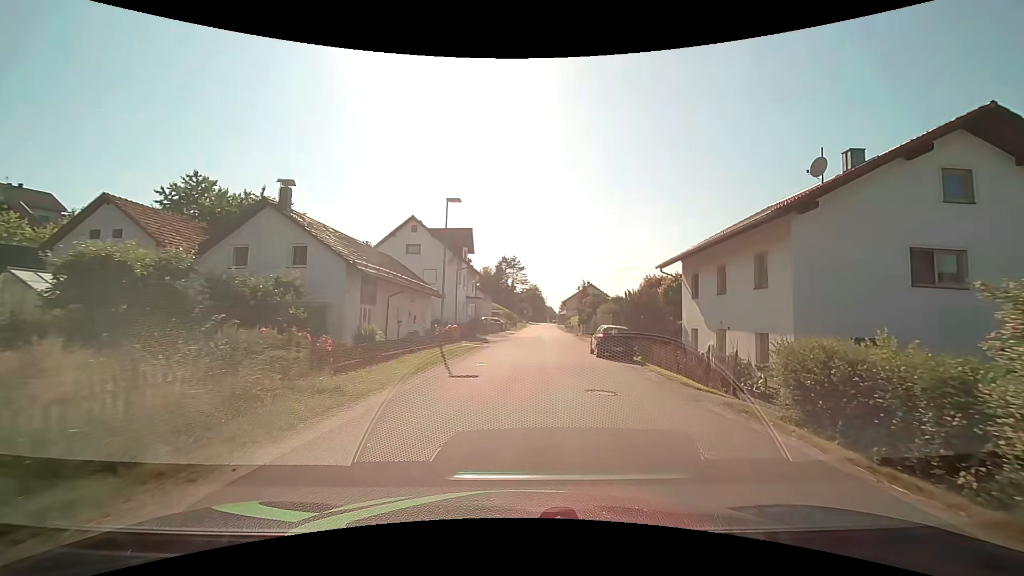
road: unclassified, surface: asphalt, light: Day
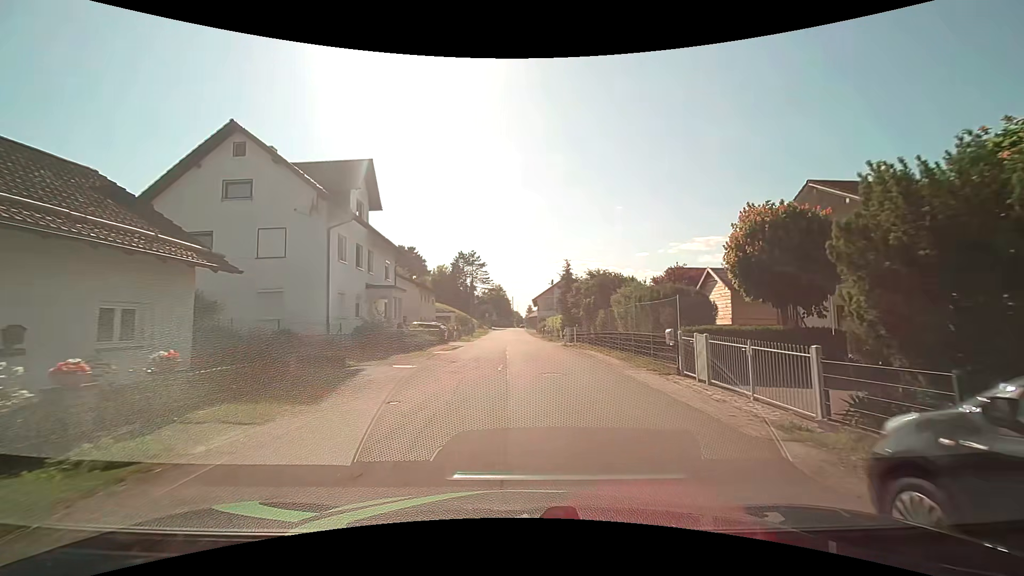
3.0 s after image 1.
(+1.7, +22.8) m; +5°
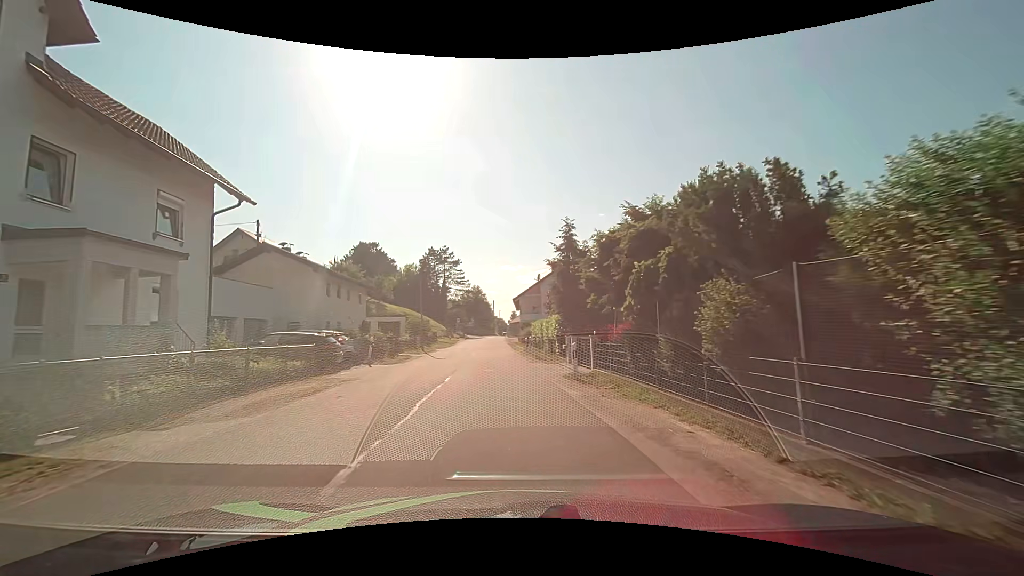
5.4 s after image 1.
(+1.2, +18.8) m; +3°
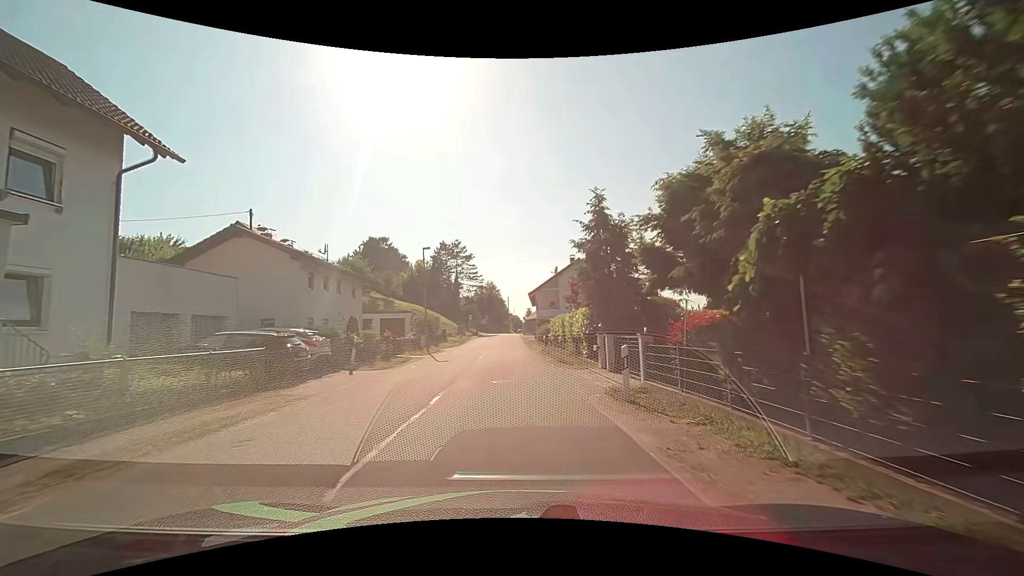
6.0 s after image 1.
(-0.1, +4.9) m; -2°
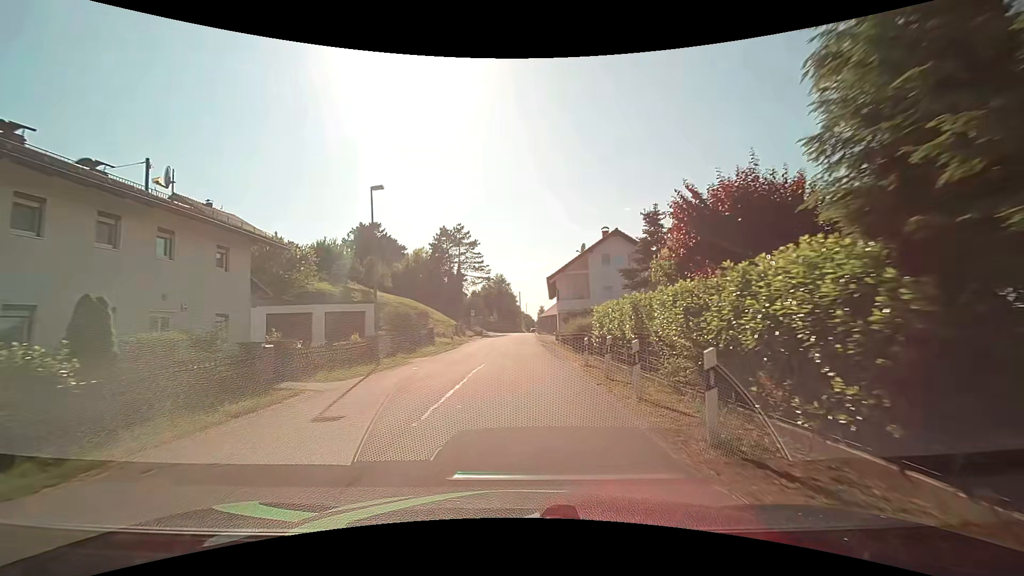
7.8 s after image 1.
(-0.3, +15.8) m; -2°
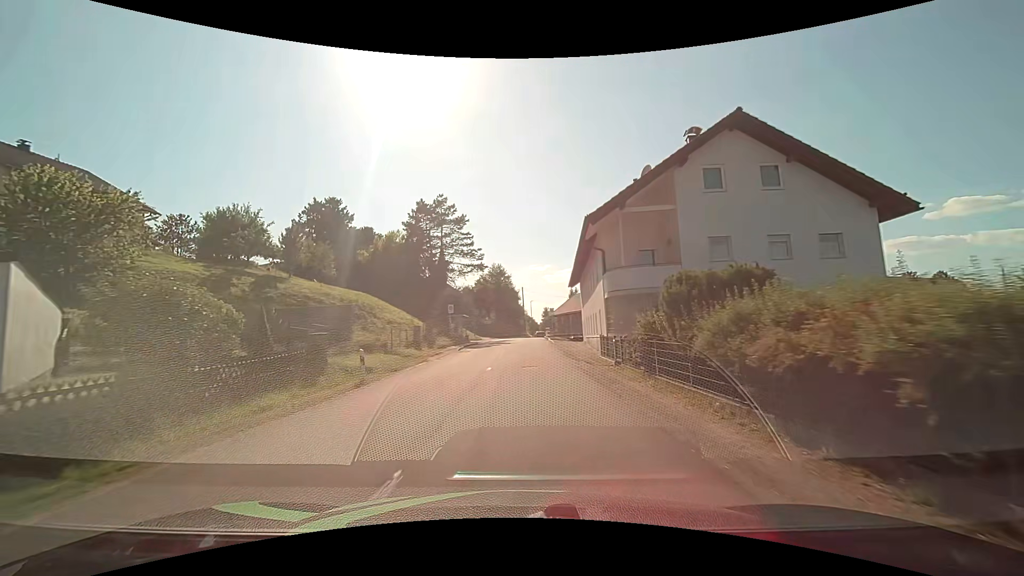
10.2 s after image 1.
(-0.1, +23.0) m; 0°
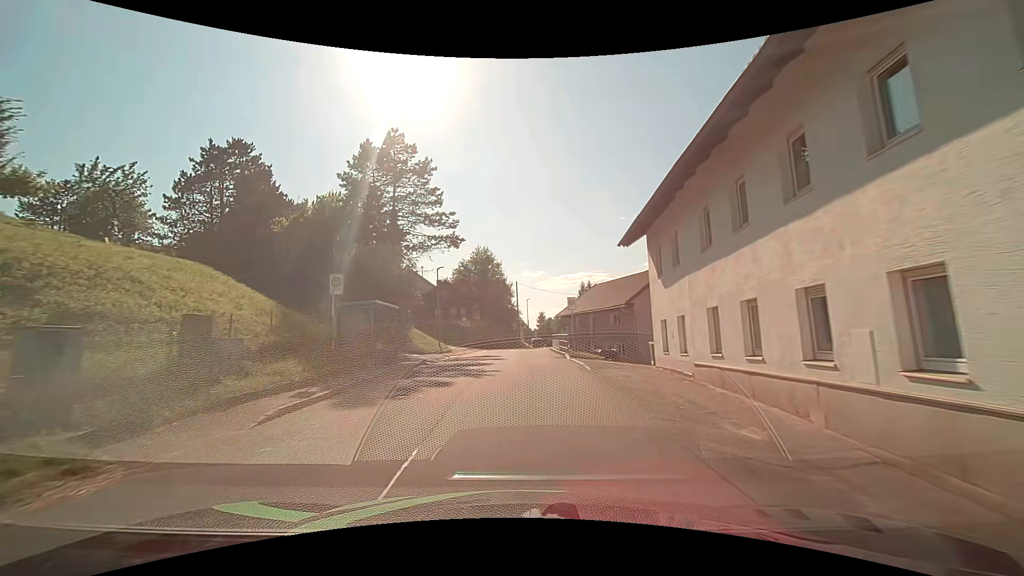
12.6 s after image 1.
(+0.2, +24.2) m; +1°
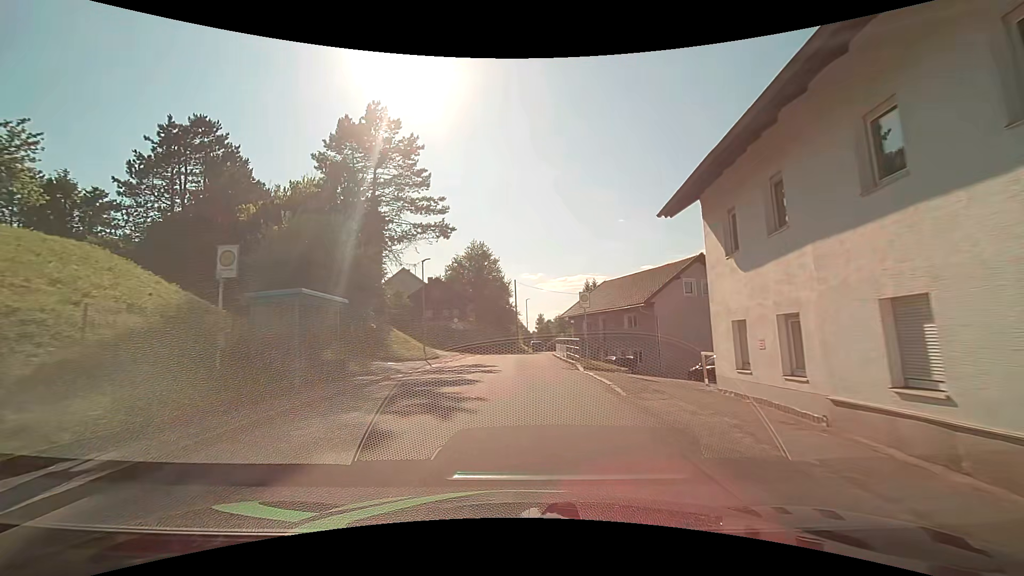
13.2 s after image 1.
(0.0, +5.9) m; +1°
(0, +10) (0, +20) (0, +30) (+1, +40) (+2, +50) (+4, +60) (+5, +70) (+6, +80) (+7, +90) (+8, +100) m
